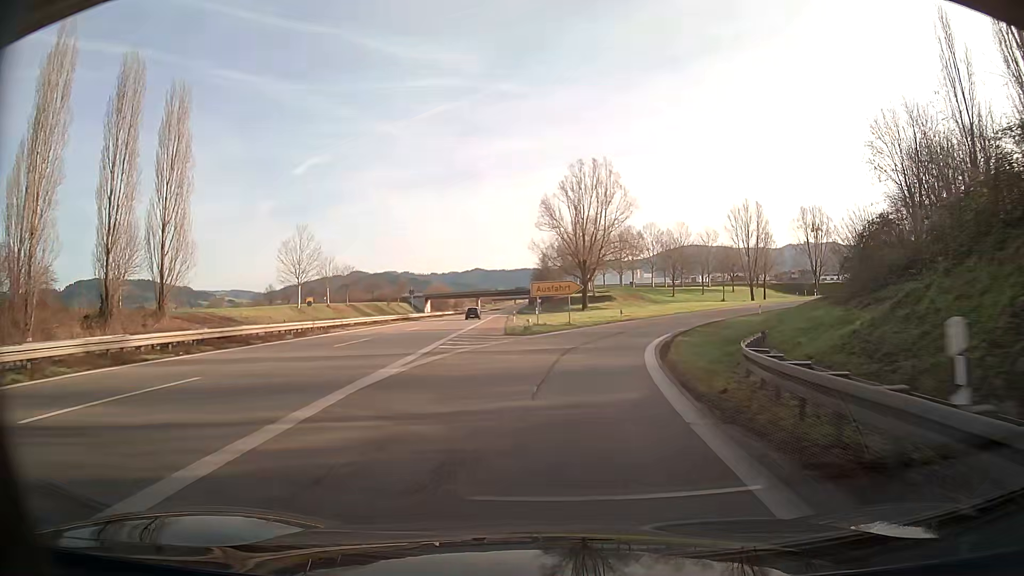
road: trunk_link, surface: asphalt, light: Day
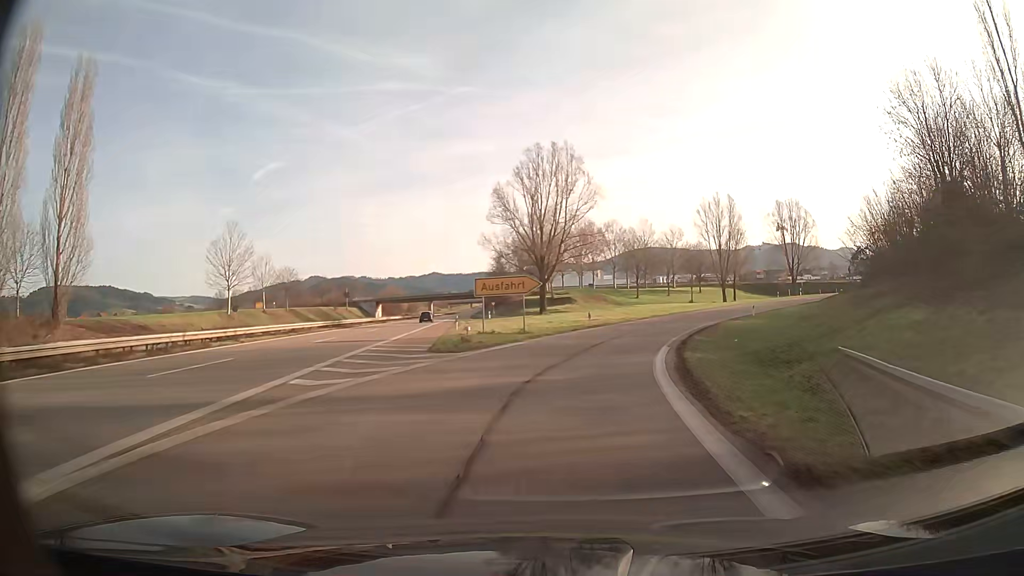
(+0.3, +9.9) m; +4°
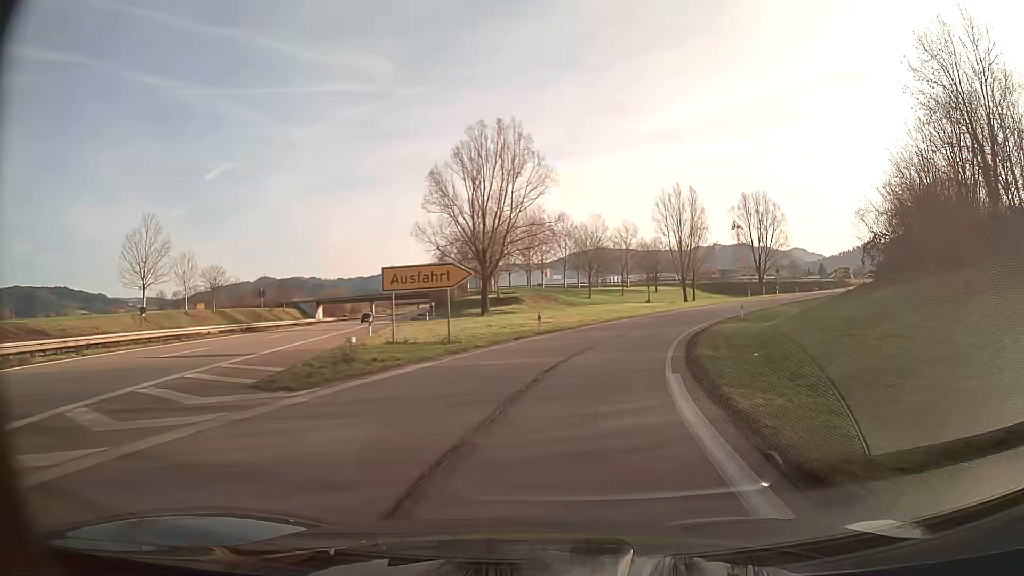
(+0.4, +9.6) m; +4°
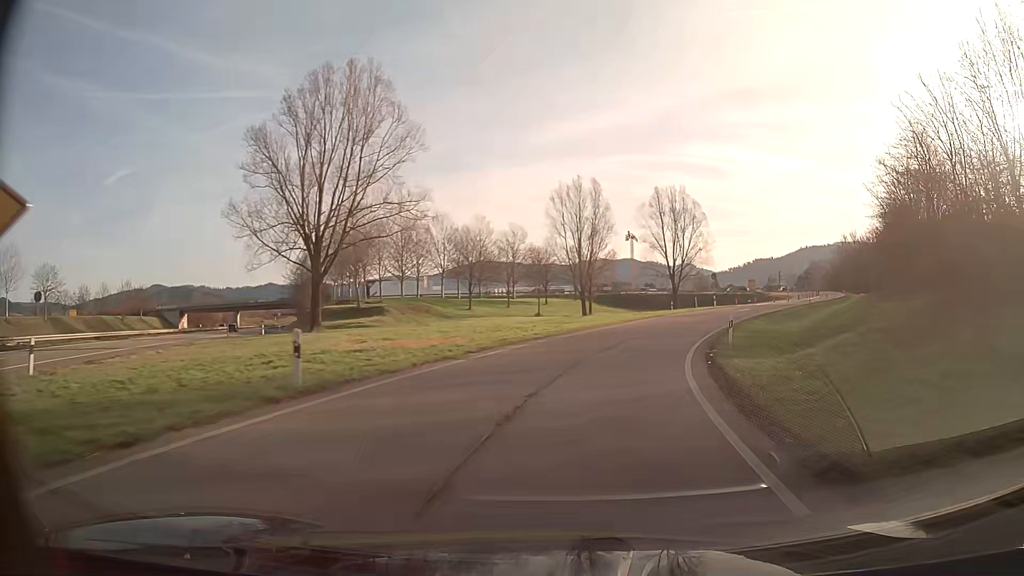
(+1.6, +18.6) m; +10°
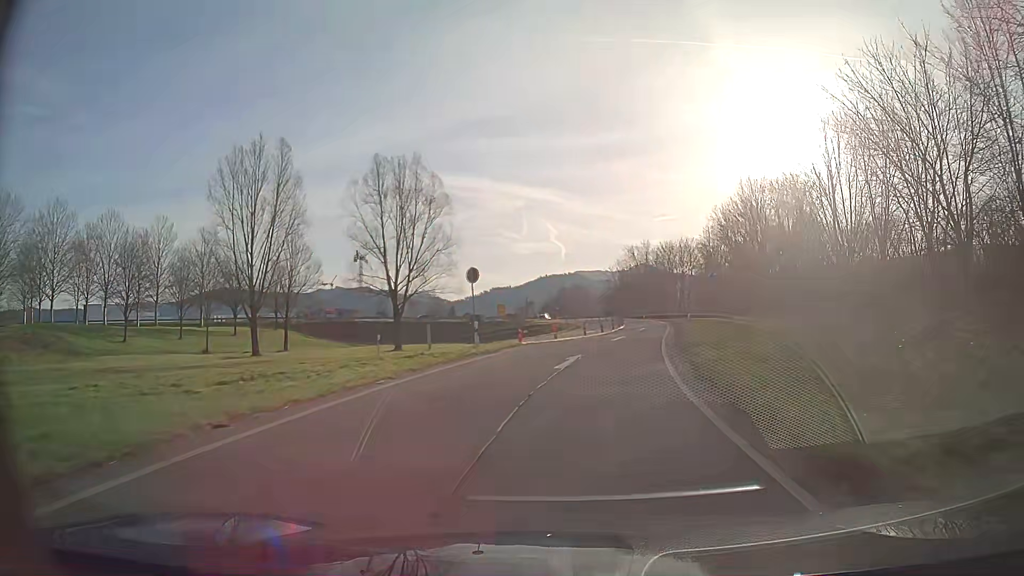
(+6.9, +34.5) m; +22°
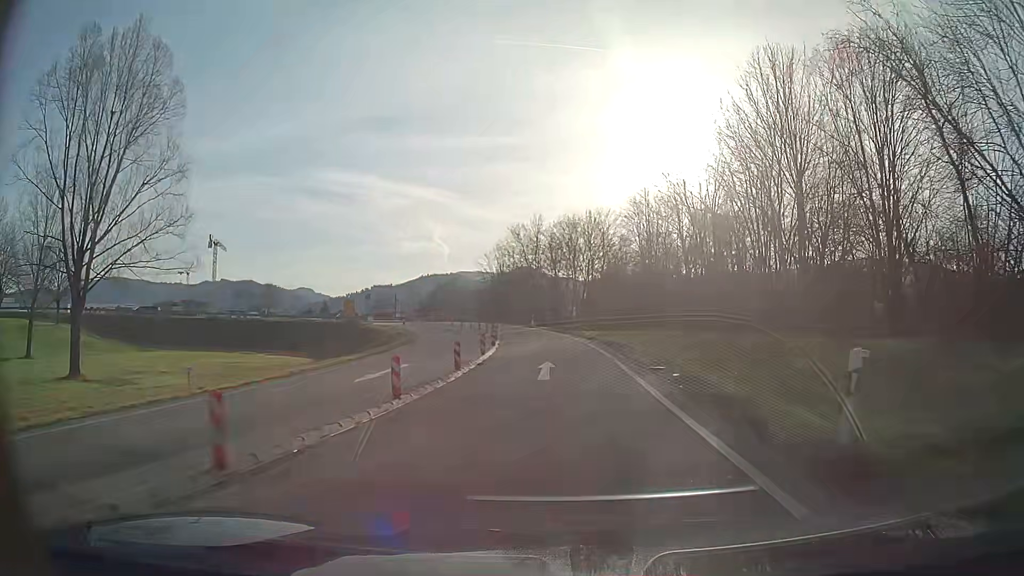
(+2.8, +31.7) m; +8°
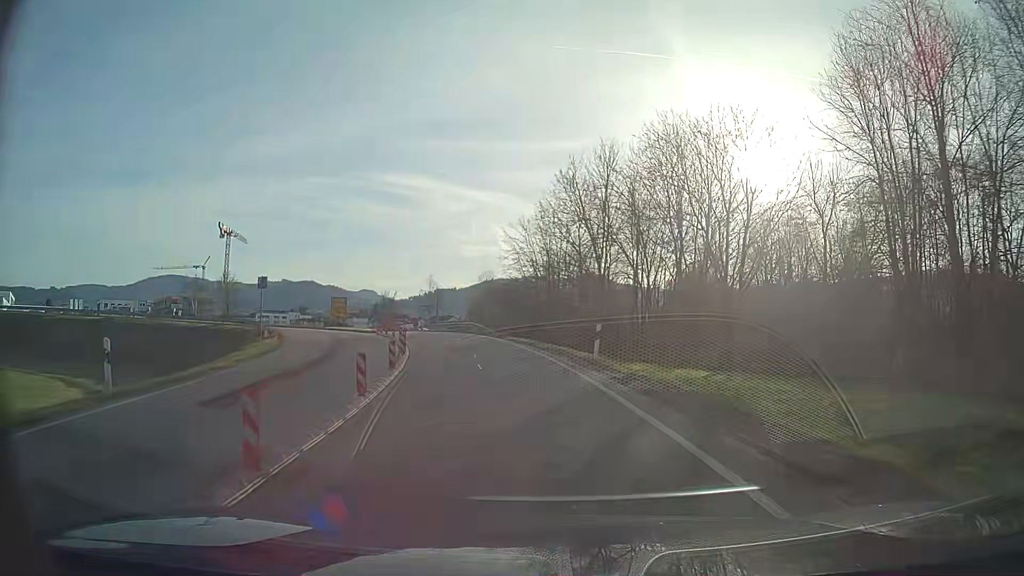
(-1.2, +35.9) m; -6°
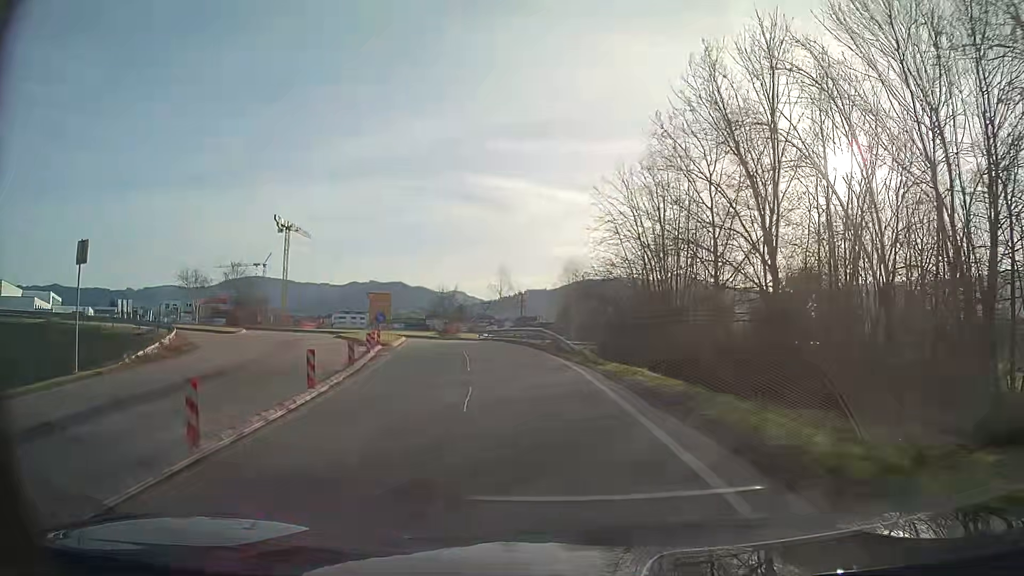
(-1.3, +20.0) m; -8°
